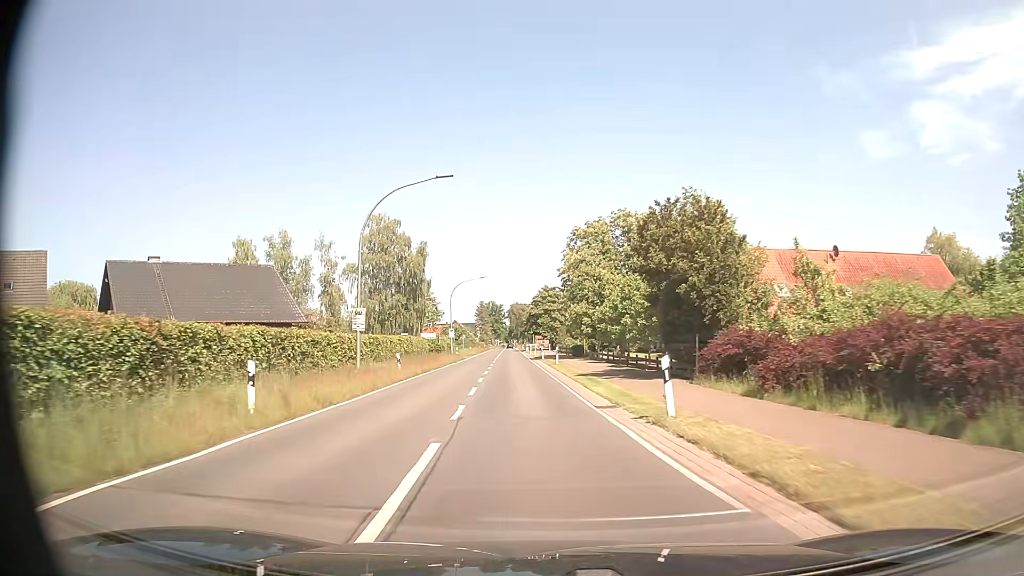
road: secondary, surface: asphalt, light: Day
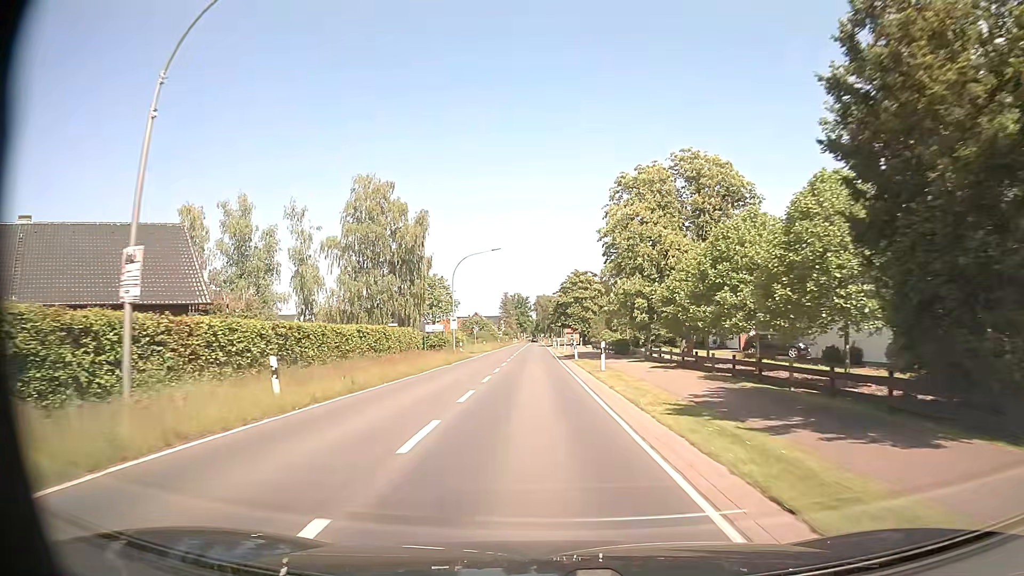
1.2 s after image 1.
(-0.4, +16.5) m; -3°
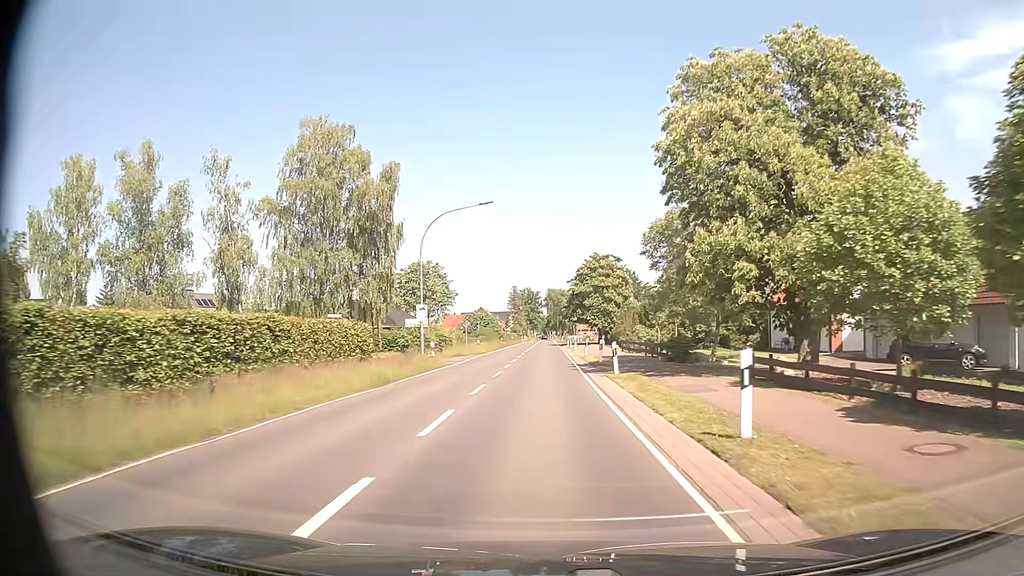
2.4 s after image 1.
(-0.1, +16.9) m; -1°
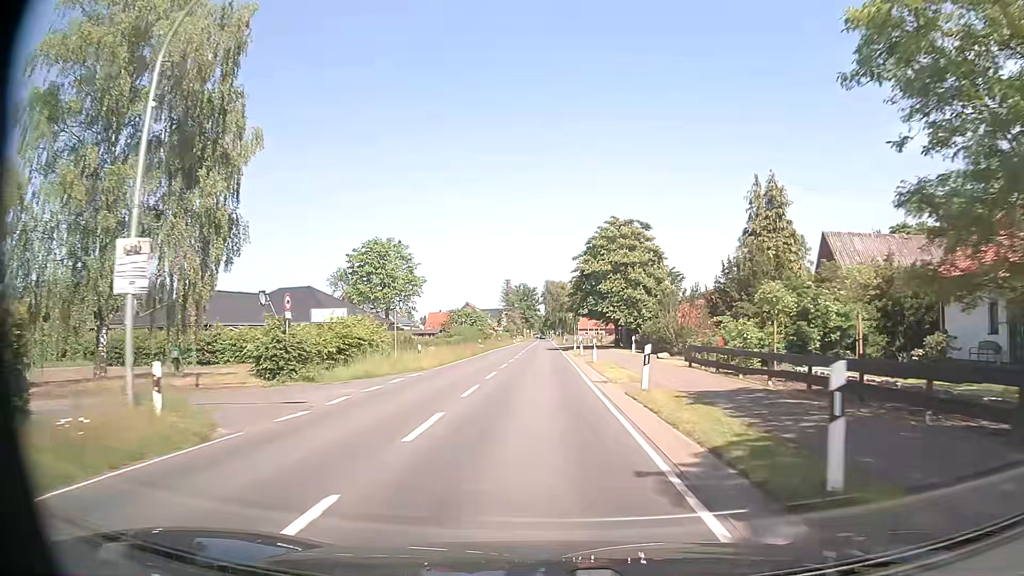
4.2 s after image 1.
(0.0, +24.3) m; 0°
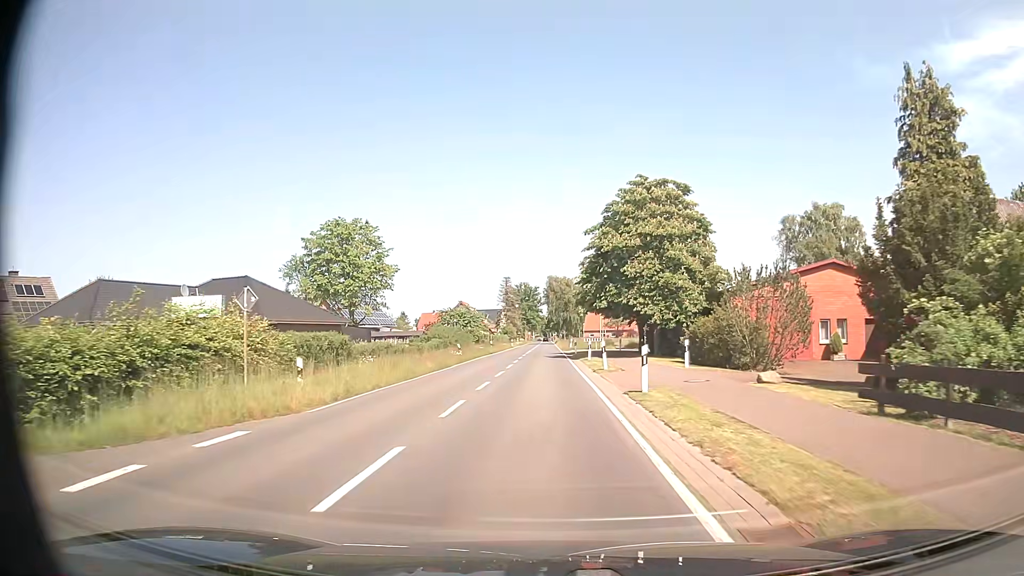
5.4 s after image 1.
(+0.1, +15.1) m; 0°
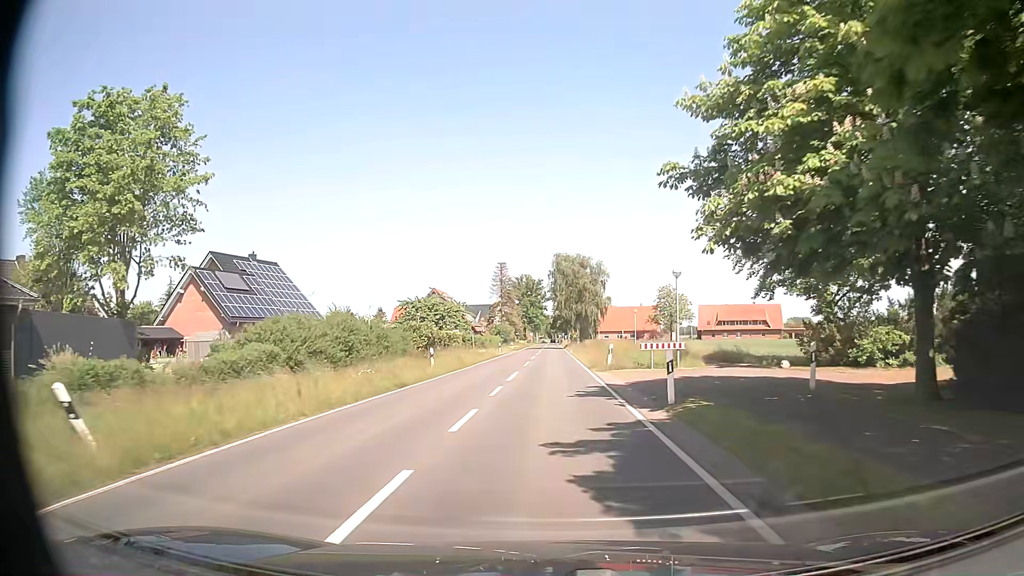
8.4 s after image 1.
(-0.5, +37.1) m; -2°
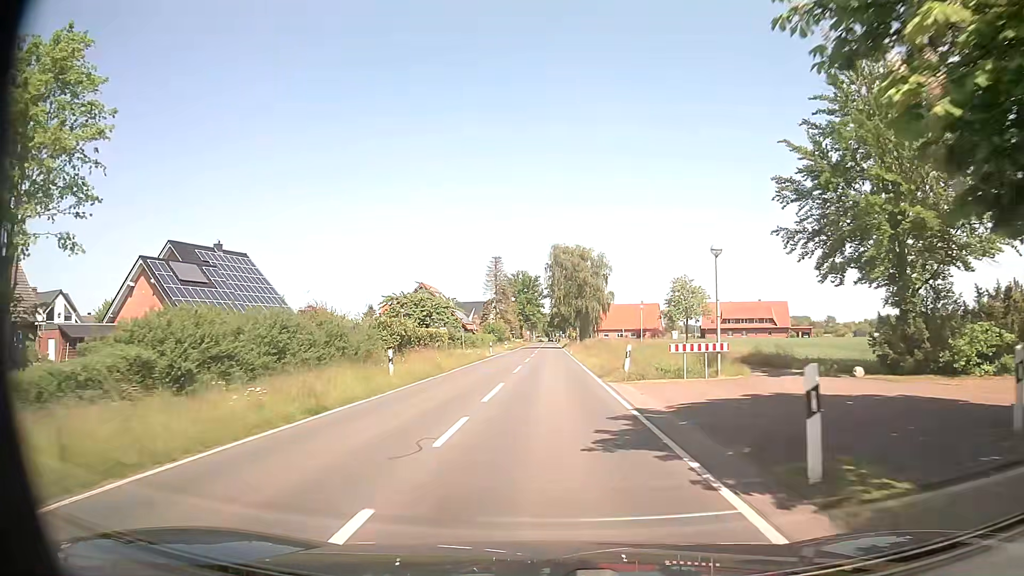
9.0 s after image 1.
(+0.2, +7.5) m; +2°
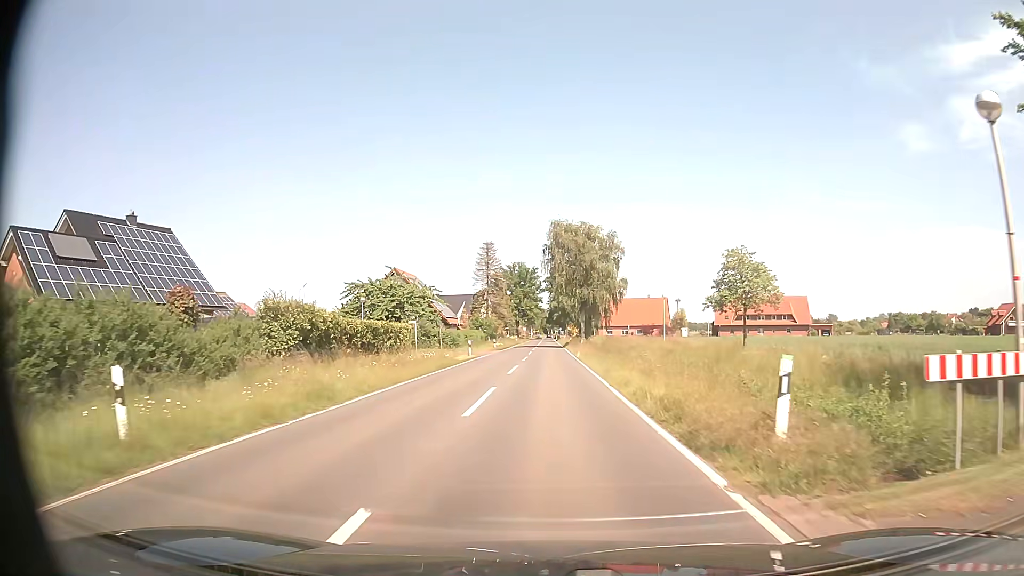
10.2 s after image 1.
(-0.1, +15.1) m; 0°
(0, +10) (0, +20) (0, +30) (0, +40) (0, +50) (0, +60) (0, +70) (0, +80) (0, +90) (0, +100) m
